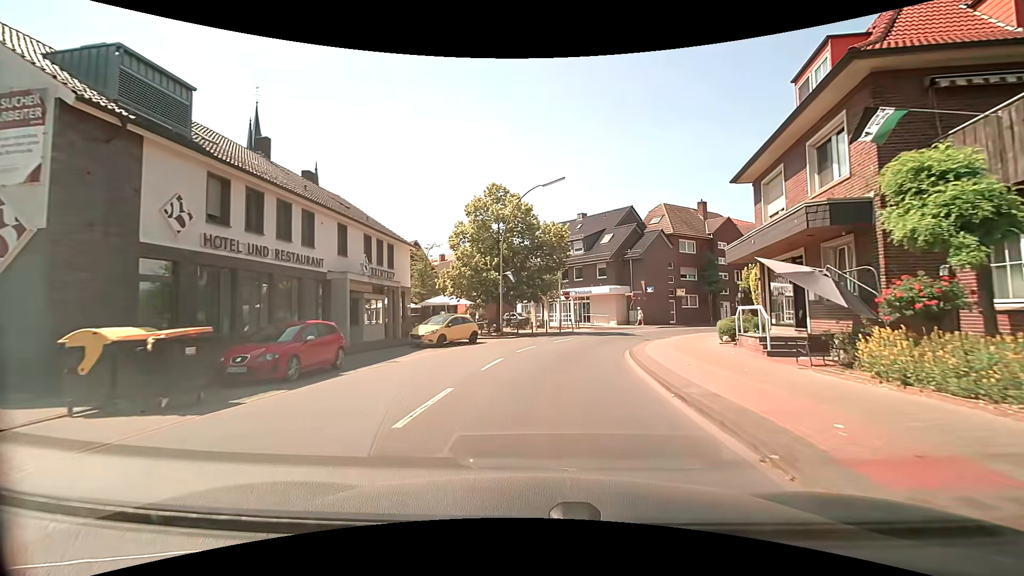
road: secondary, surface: asphalt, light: Day
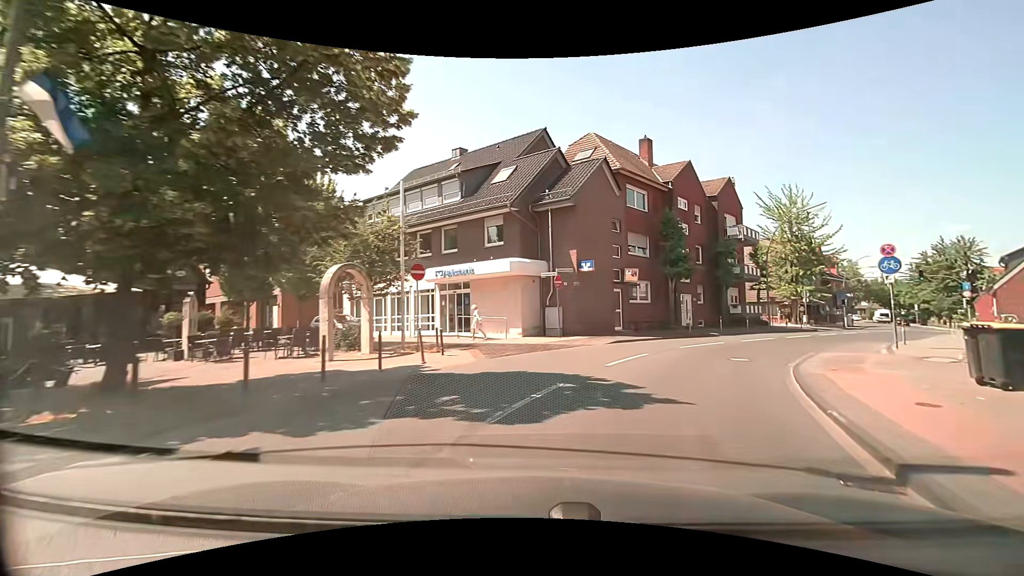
(+2.1, +23.6) m; +14°
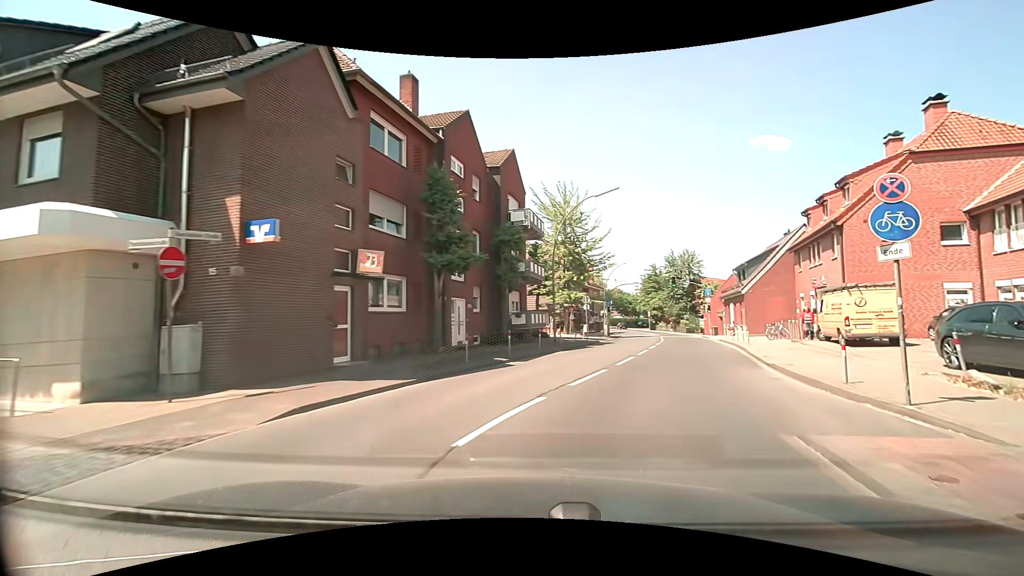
(+2.4, +11.7) m; +27°
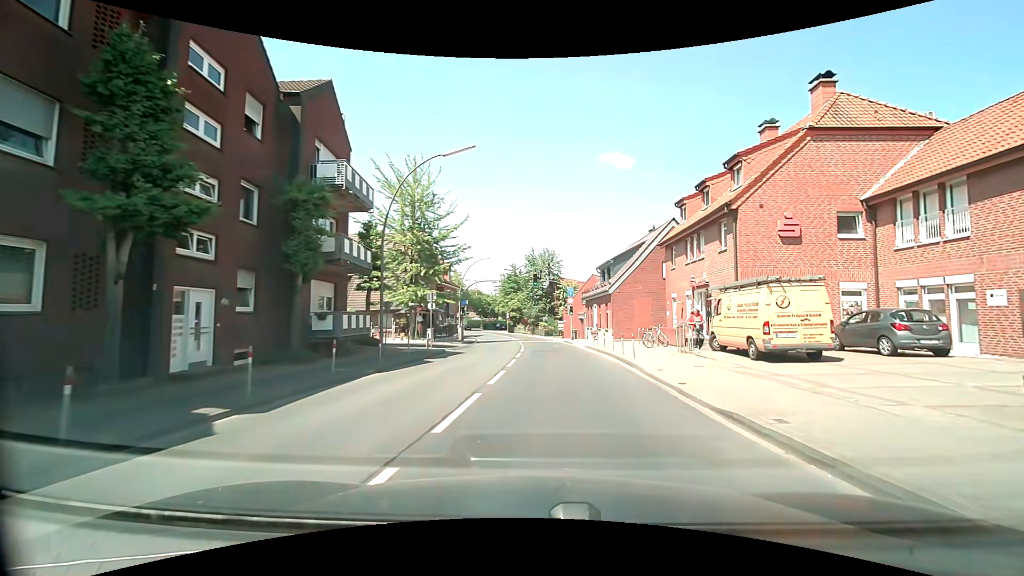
(+1.1, +7.9) m; +14°
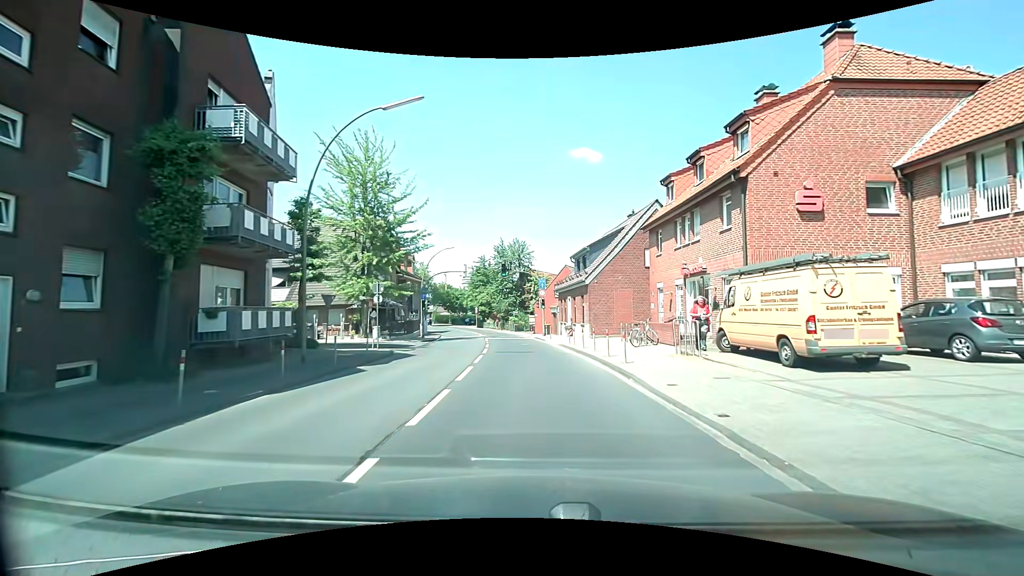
(+0.2, +4.3) m; +4°
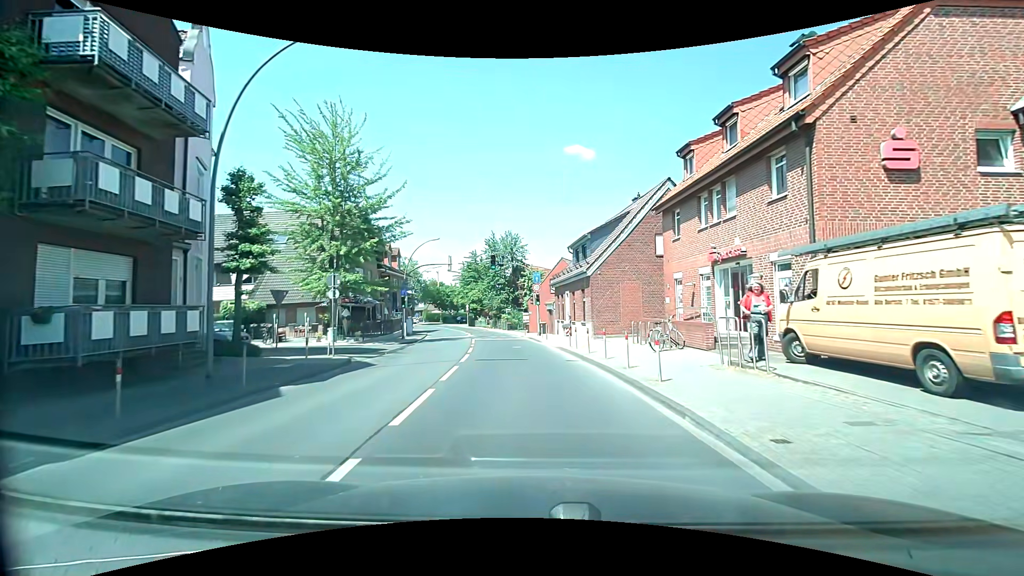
(0.0, +4.5) m; +1°
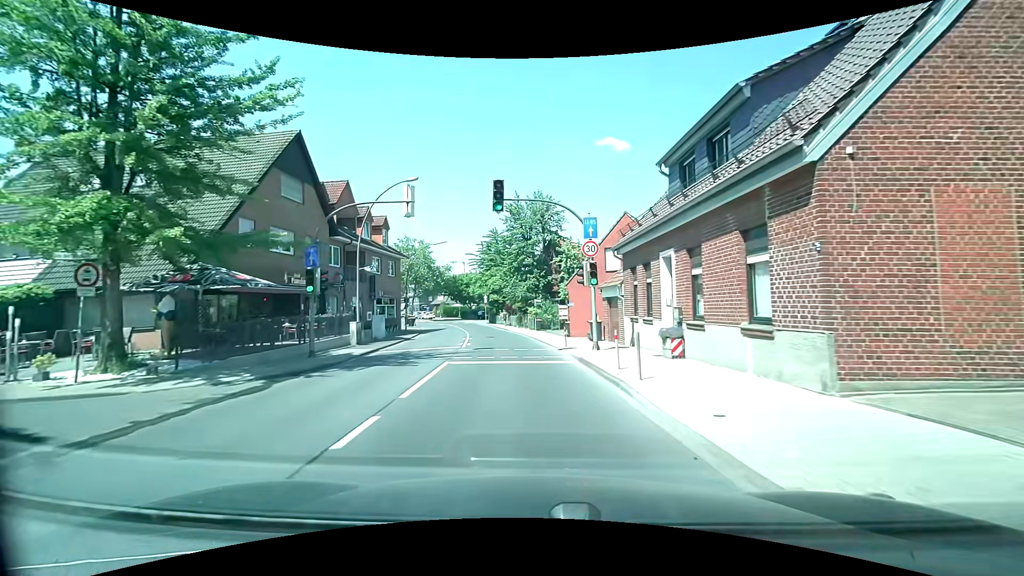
(-0.7, +19.2) m; -4°
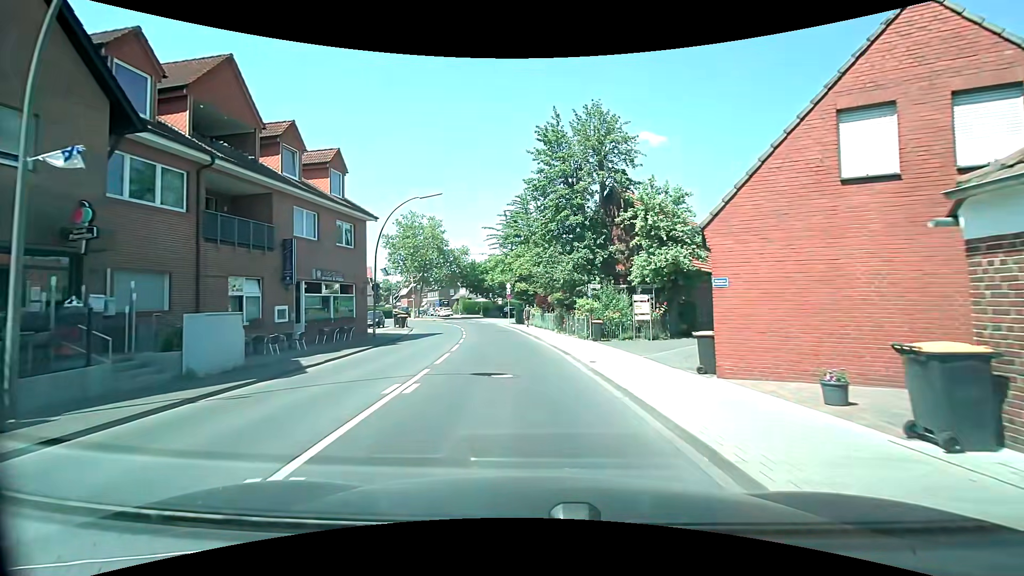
(-0.8, +19.5) m; -4°
(0, +10) (-1, +20) (-2, +30) (-4, +40) (-6, +50) (-8, +59) (-10, +69) (-14, +78) (-18, +87) (-23, +96) m
